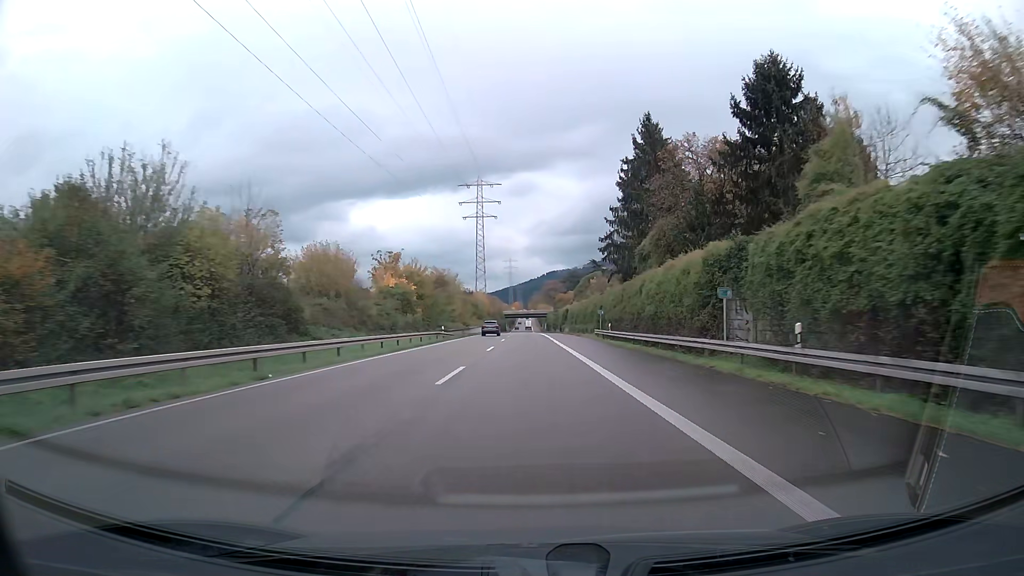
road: trunk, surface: asphalt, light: Day
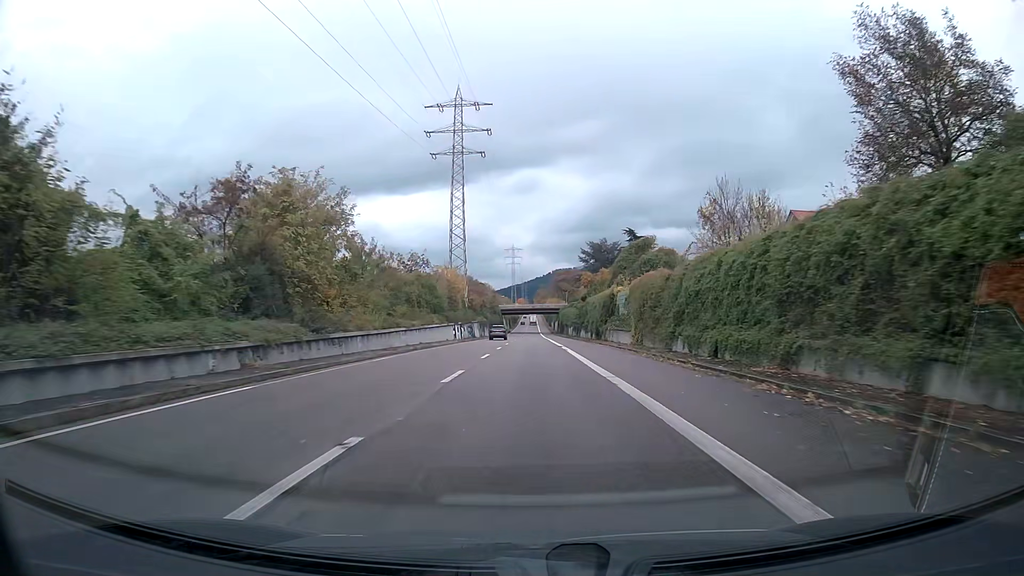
(-0.3, +63.8) m; 0°
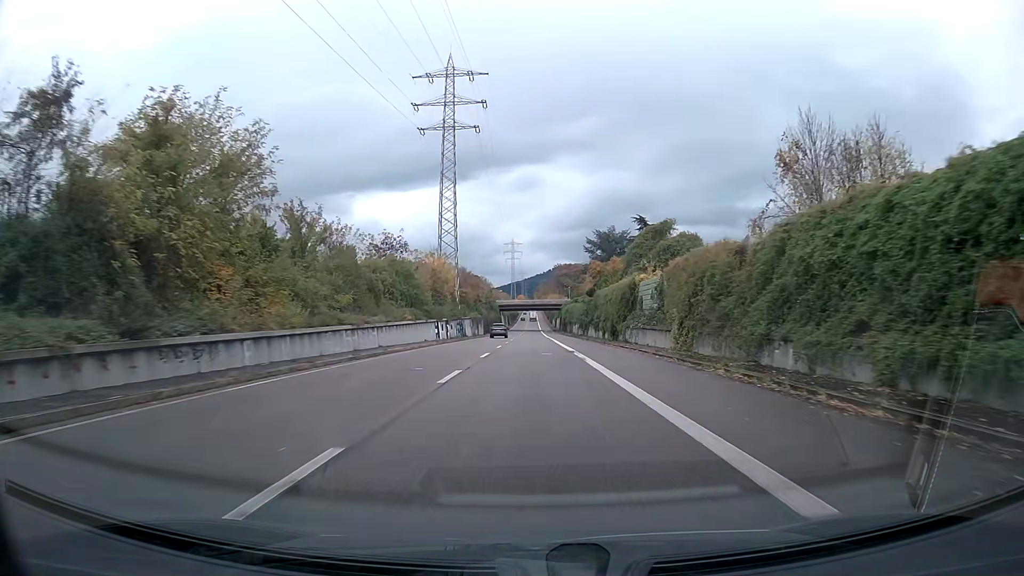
(0.0, +12.7) m; 0°
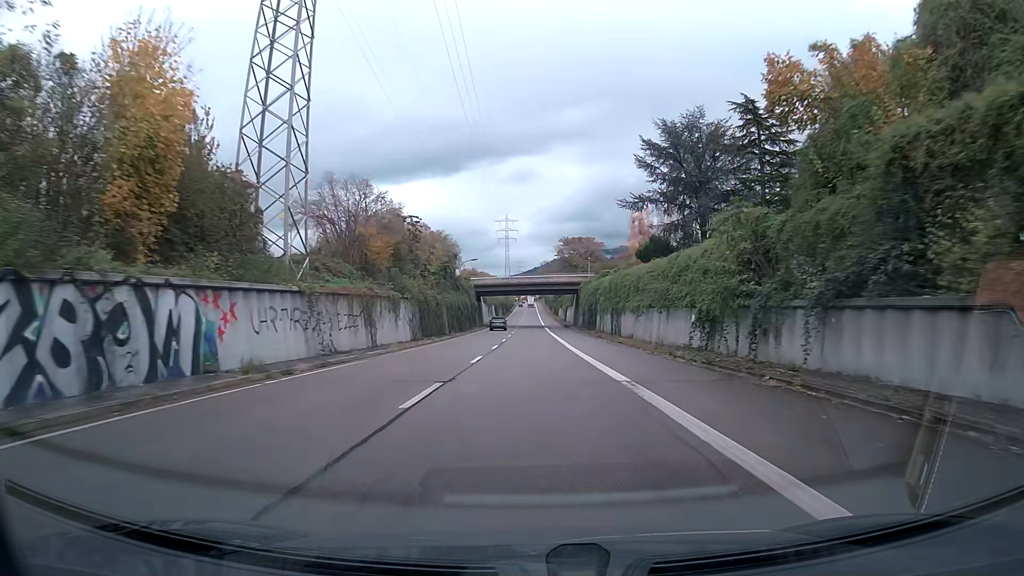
(0.0, +63.7) m; 0°
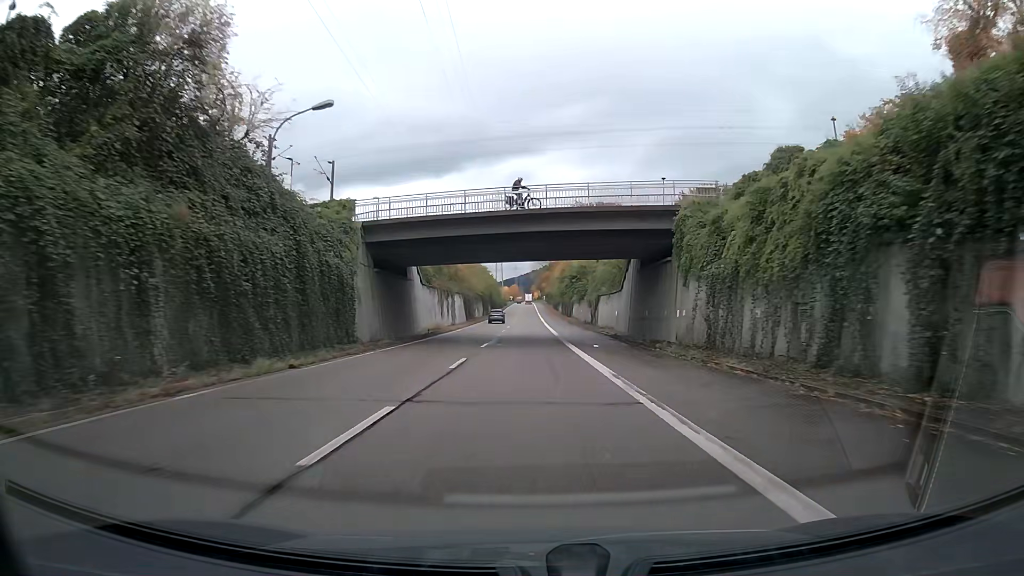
(+0.1, +63.6) m; 0°
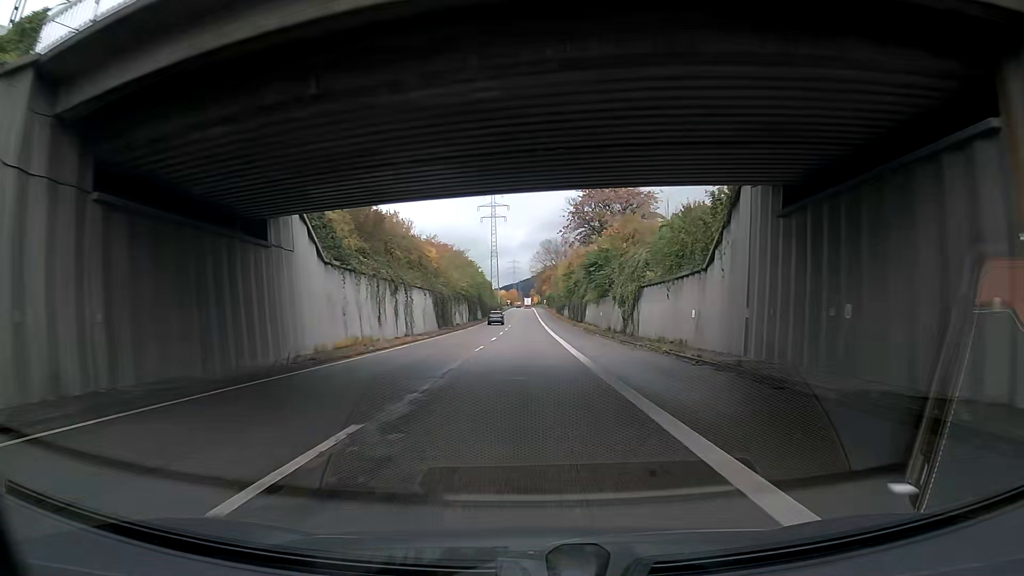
(0.0, +25.3) m; 0°
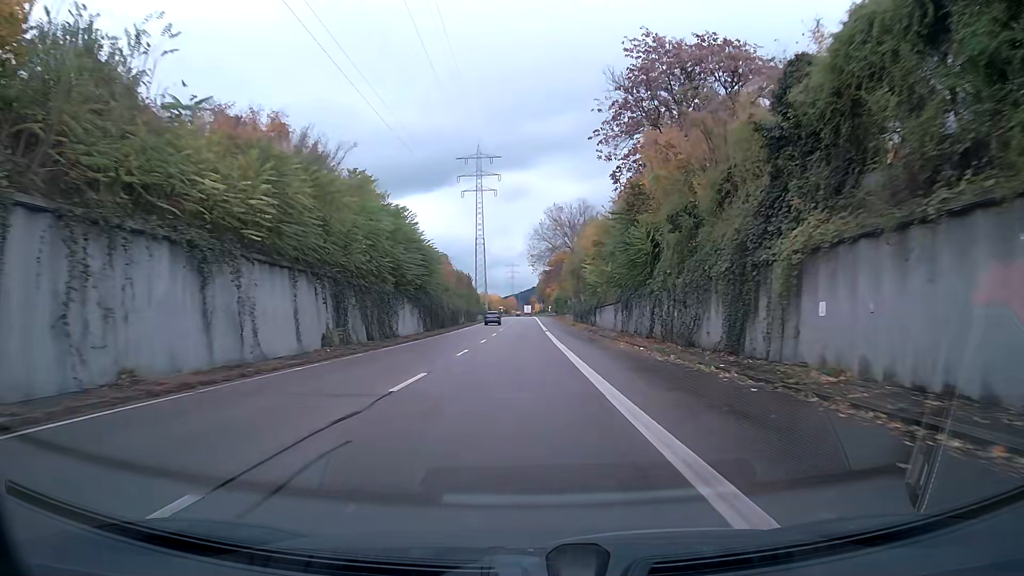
(0.0, +63.0) m; 0°
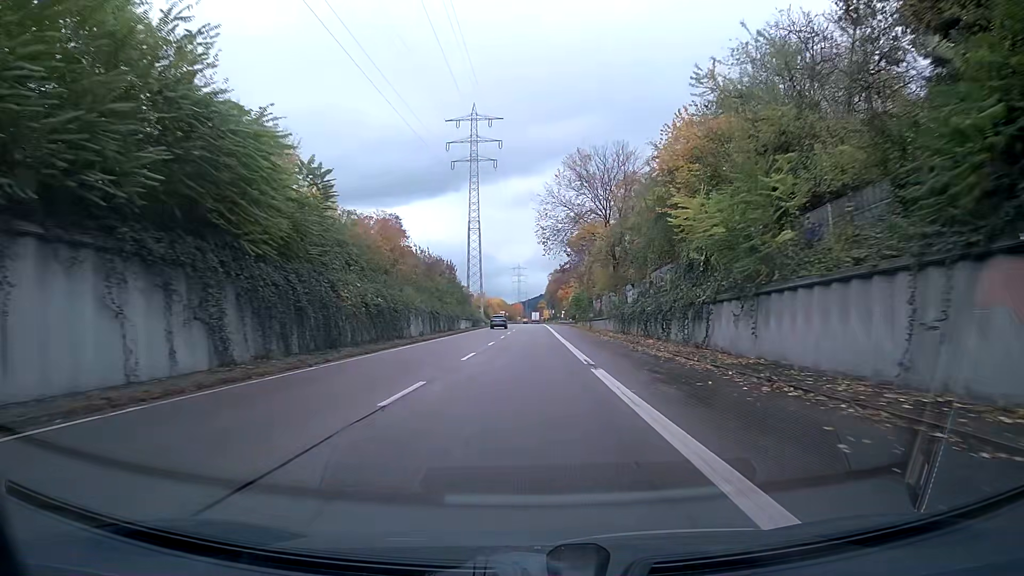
(-0.2, +37.6) m; 0°
